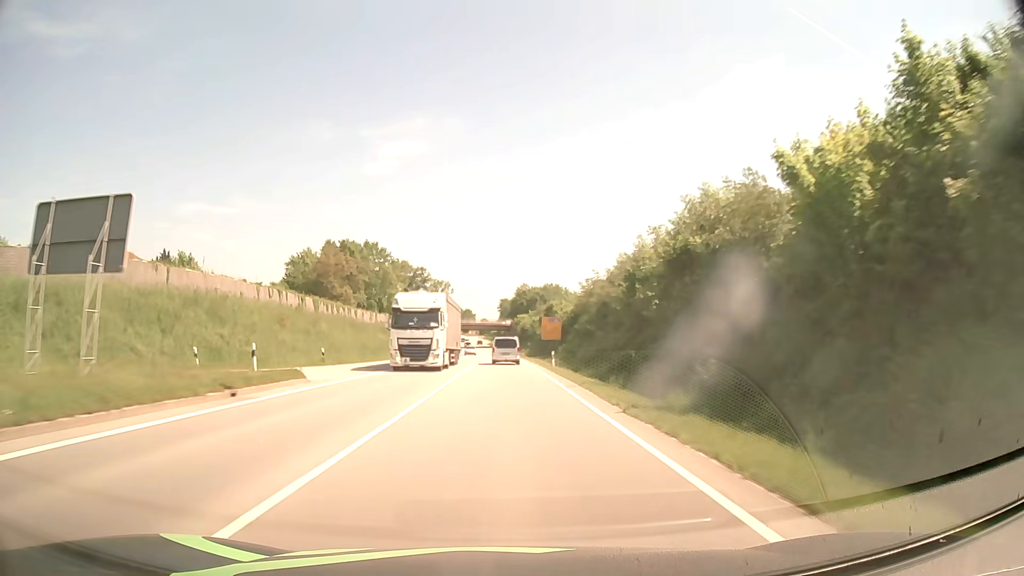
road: primary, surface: asphalt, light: Day
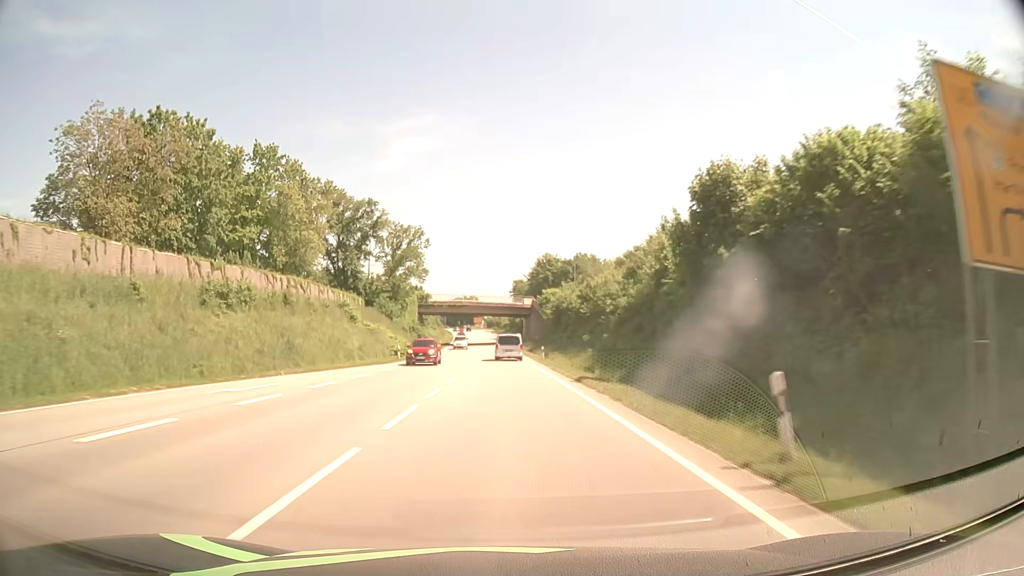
(-0.5, +74.2) m; -1°
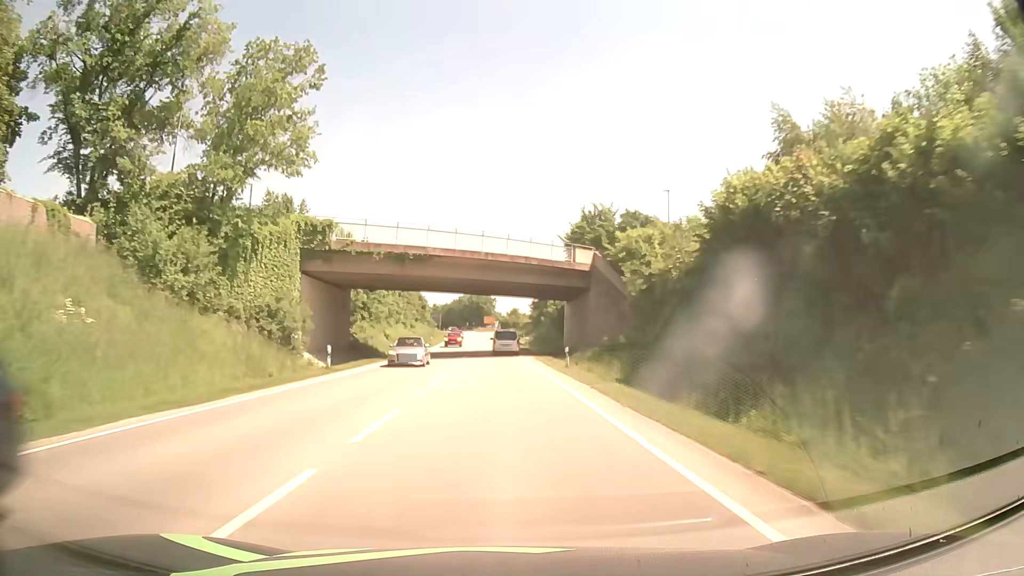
(-0.6, +61.1) m; -2°
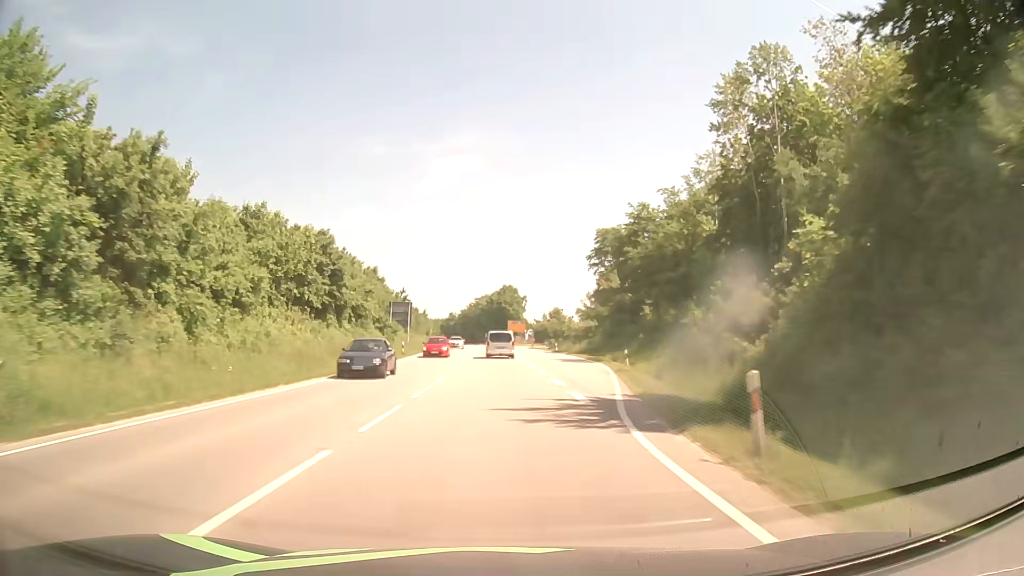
(-1.5, +76.5) m; -2°
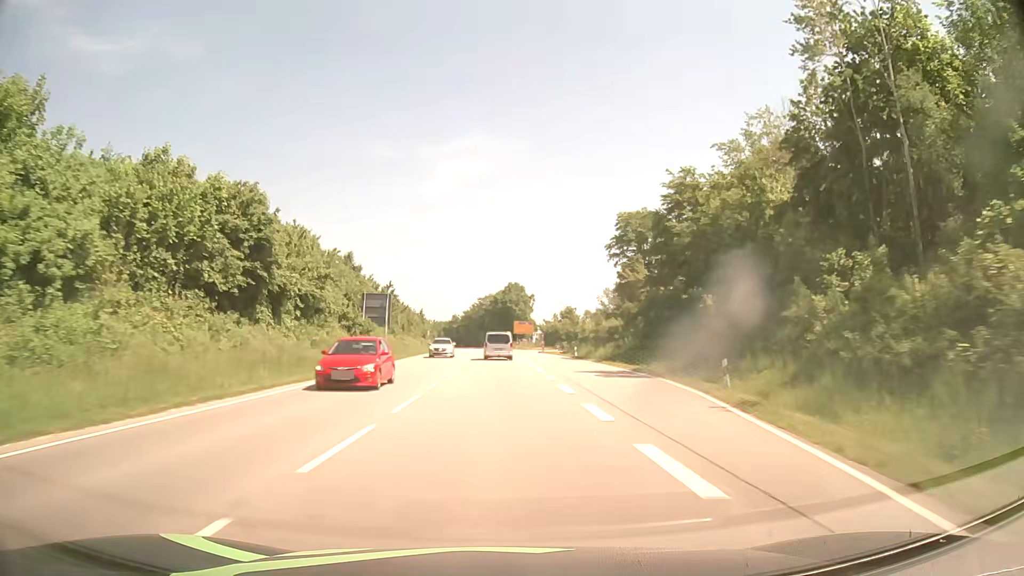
(0.0, +15.0) m; -1°
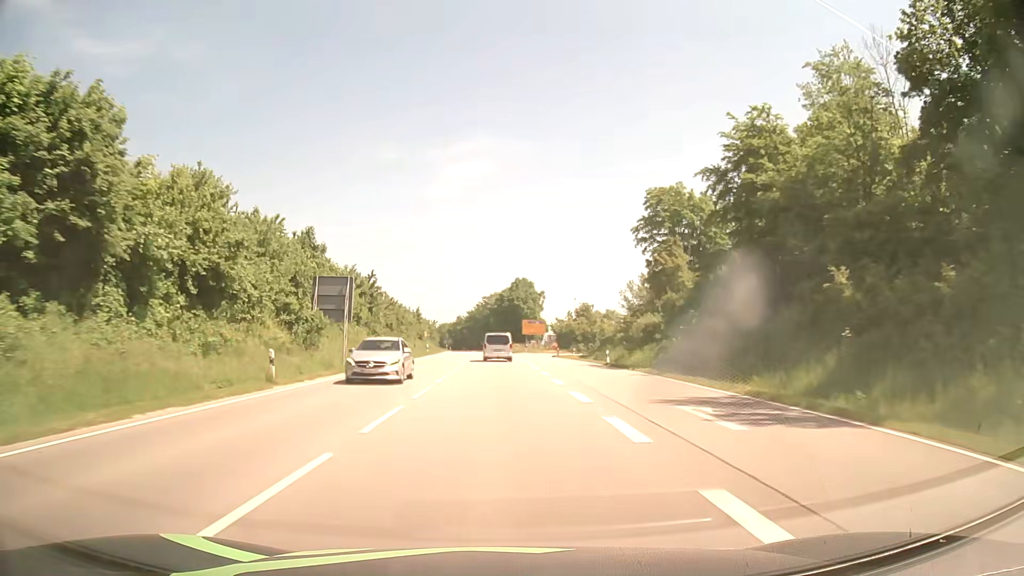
(0.0, +14.9) m; 0°
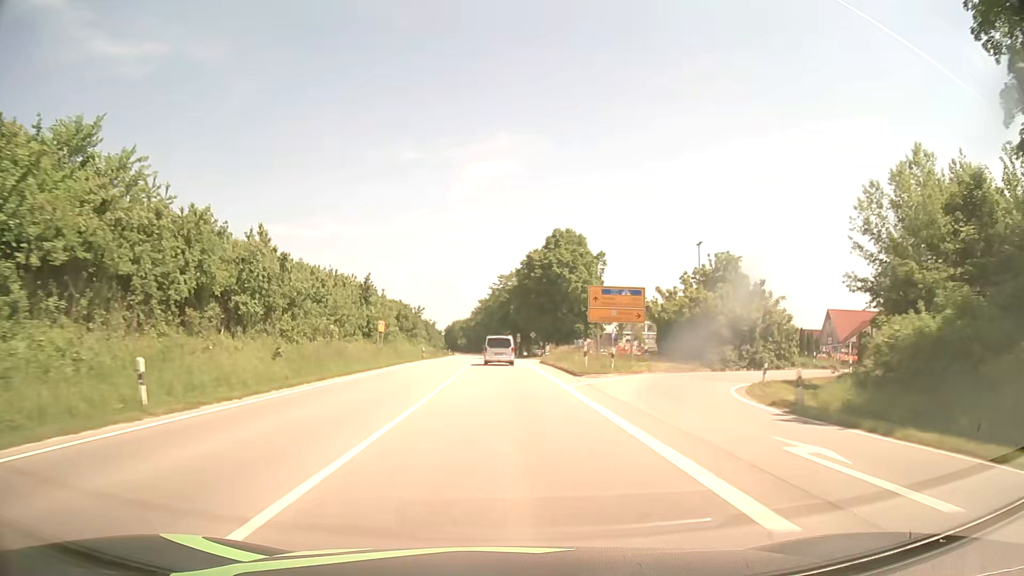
(-1.0, +57.9) m; -2°
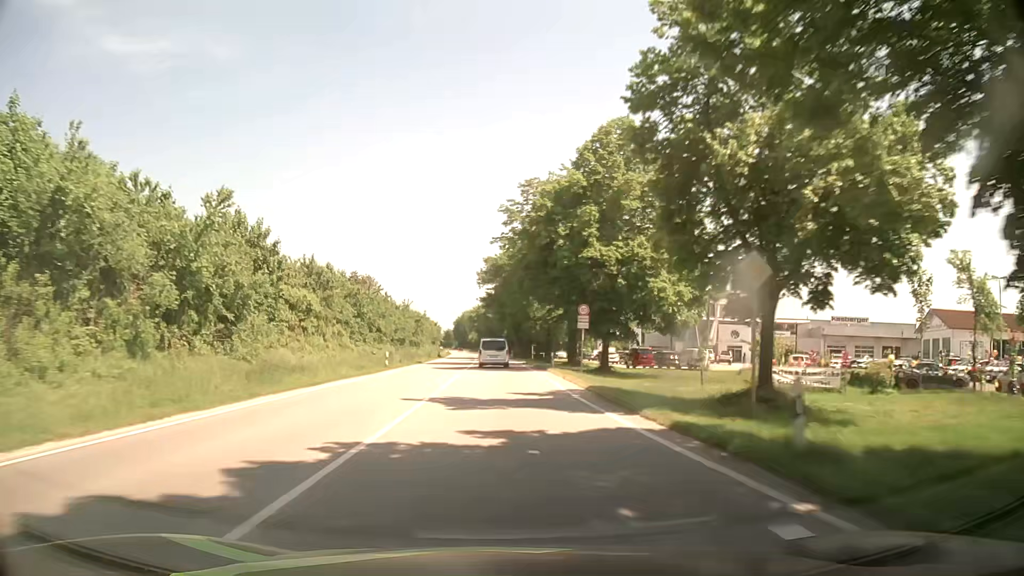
(-1.1, +71.0) m; -2°
(0, +10) (0, +20) (0, +30) (0, +40) (-1, +50) (-1, +60) (-1, +70) (-2, +80) (-2, +90) (-2, +100) m
